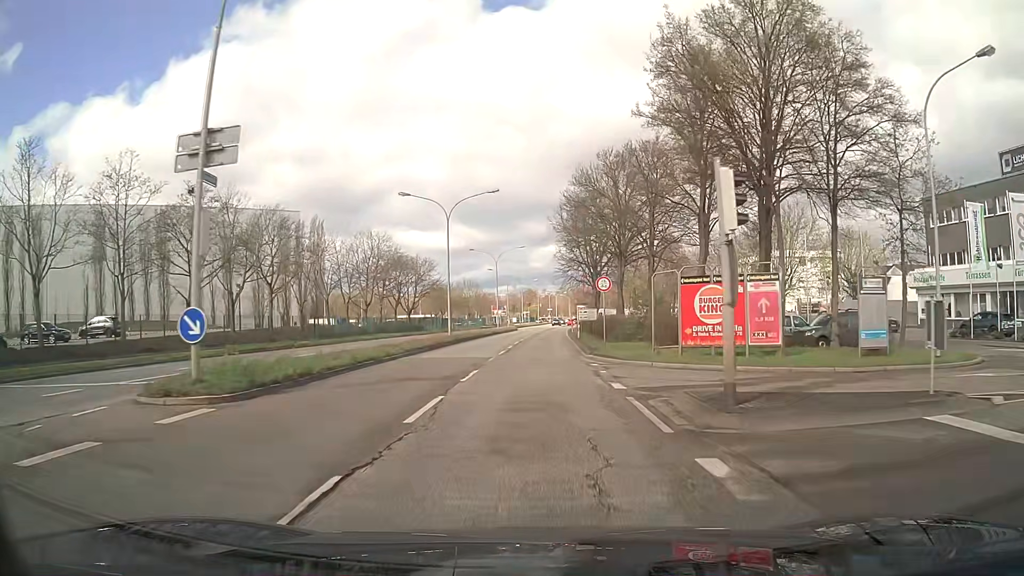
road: primary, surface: asphalt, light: Day
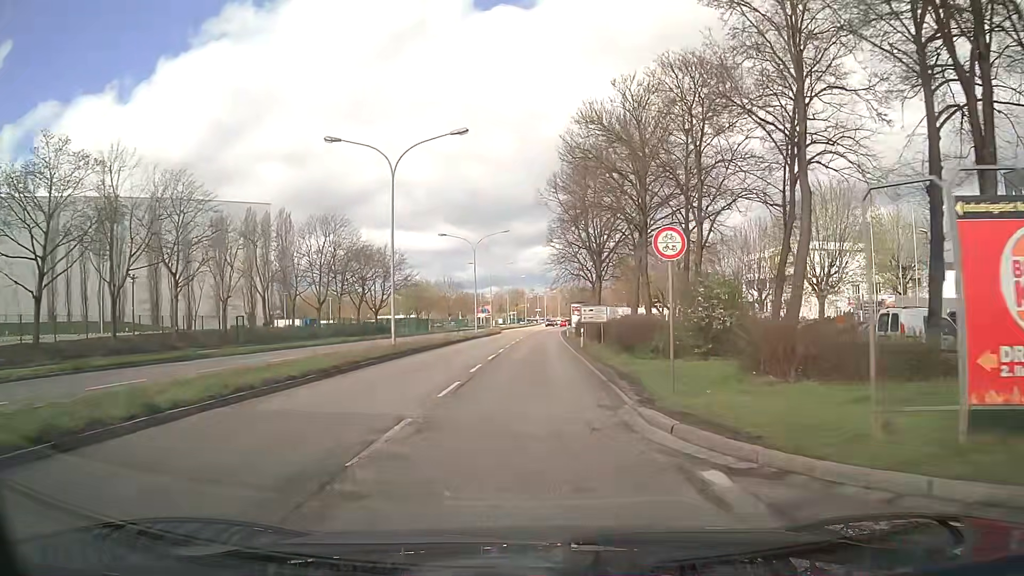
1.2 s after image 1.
(+0.1, +14.4) m; 0°
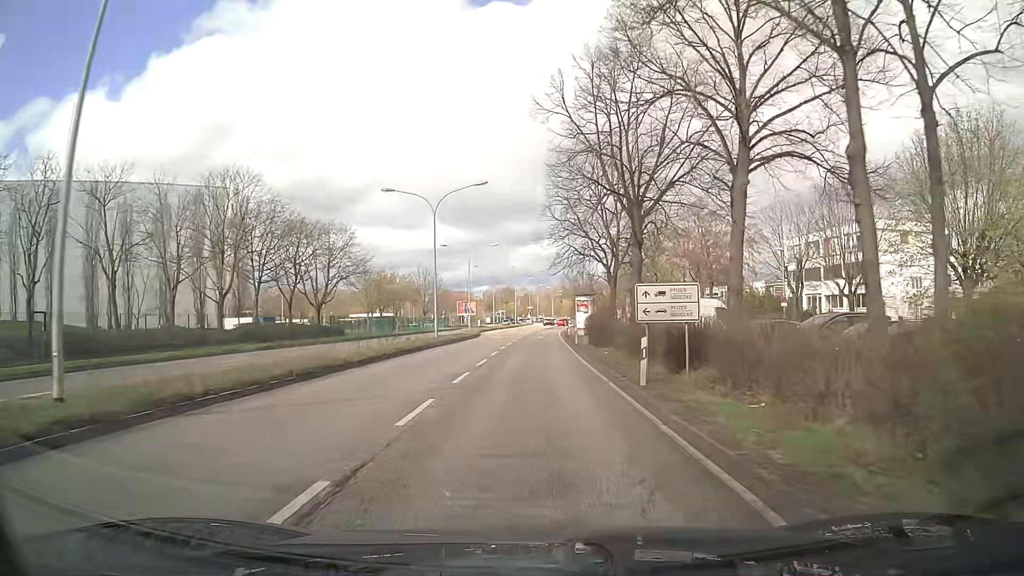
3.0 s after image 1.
(+0.3, +21.7) m; +1°
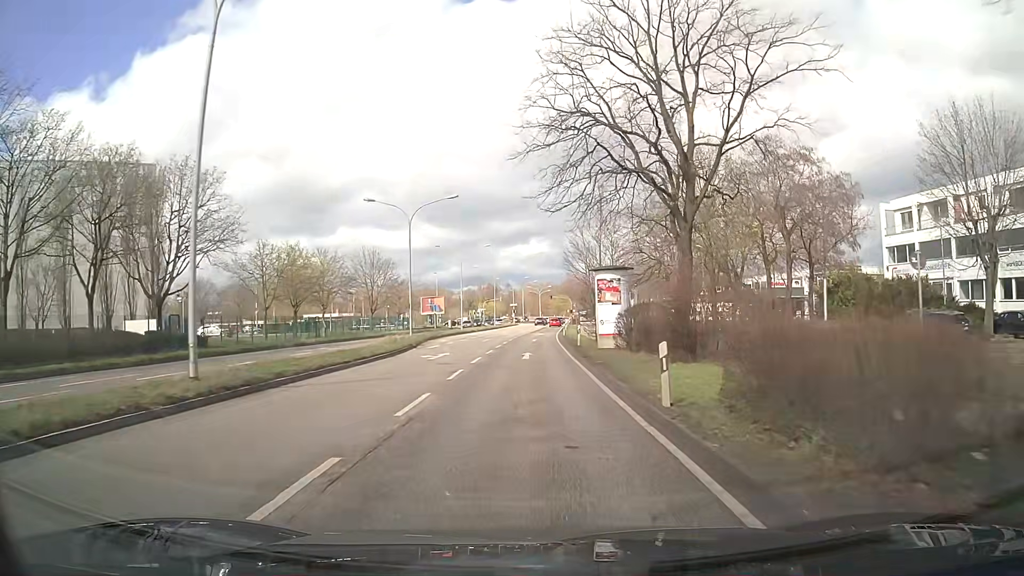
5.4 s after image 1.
(+0.2, +29.2) m; +1°
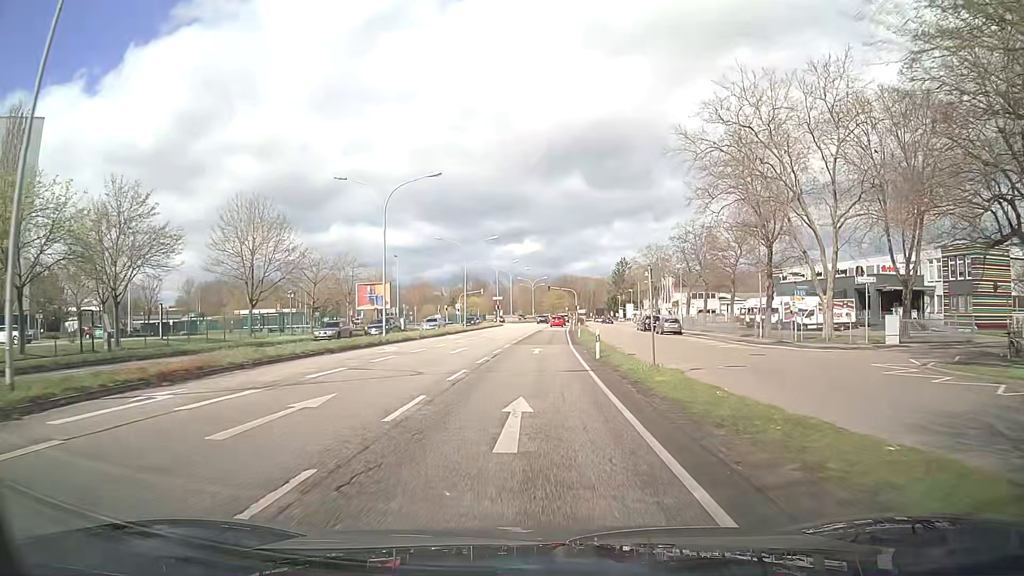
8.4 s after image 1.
(+0.5, +36.8) m; +1°
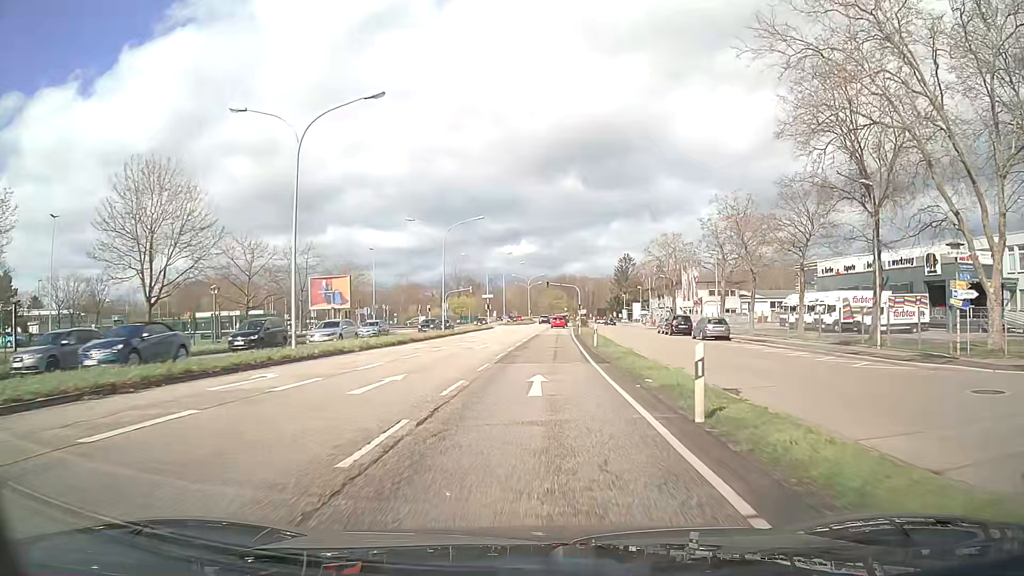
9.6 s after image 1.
(0.0, +14.9) m; 0°
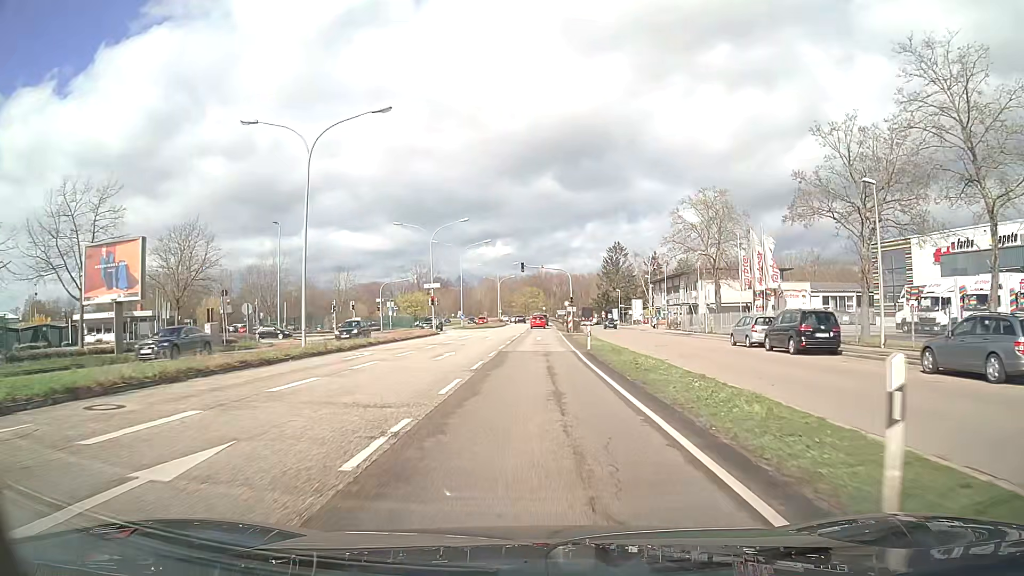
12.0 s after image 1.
(+0.6, +30.1) m; +2°
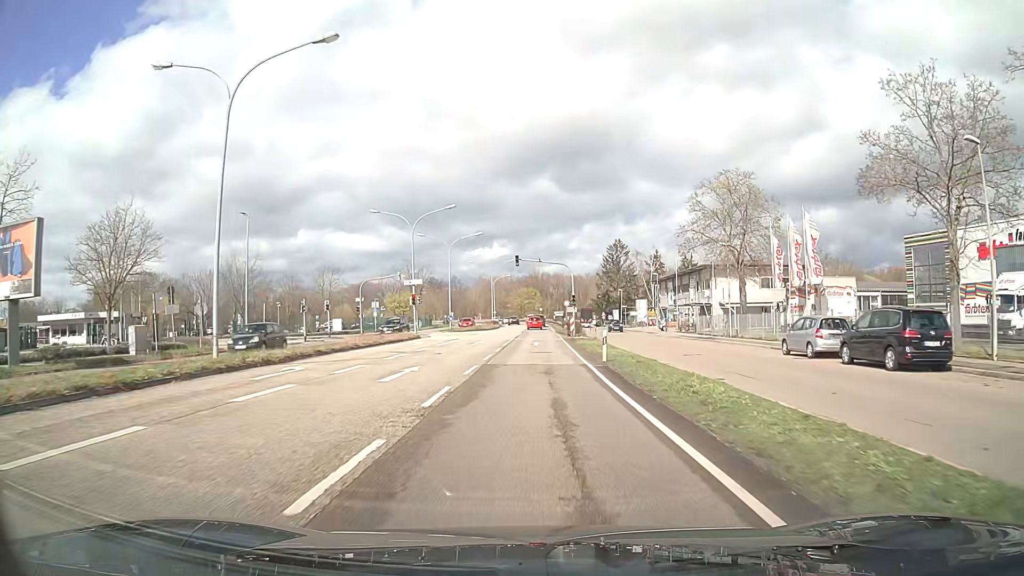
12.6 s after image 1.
(0.0, +7.6) m; 0°
(0, +10) (0, +20) (0, +30) (0, +40) (0, +50) (0, +60) (0, +70) (0, +80) (+1, +90) (+1, +100) m
